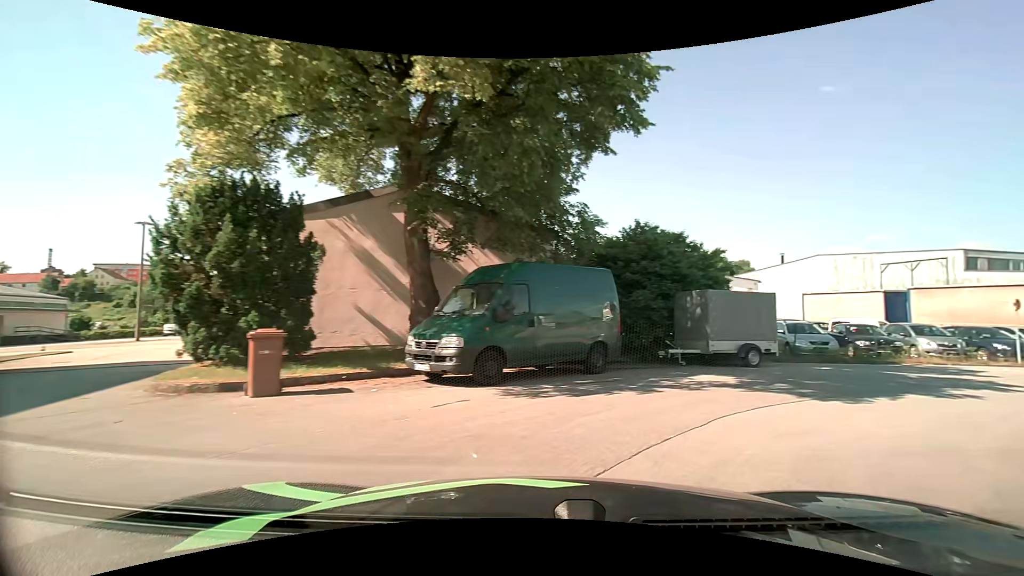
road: service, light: Day
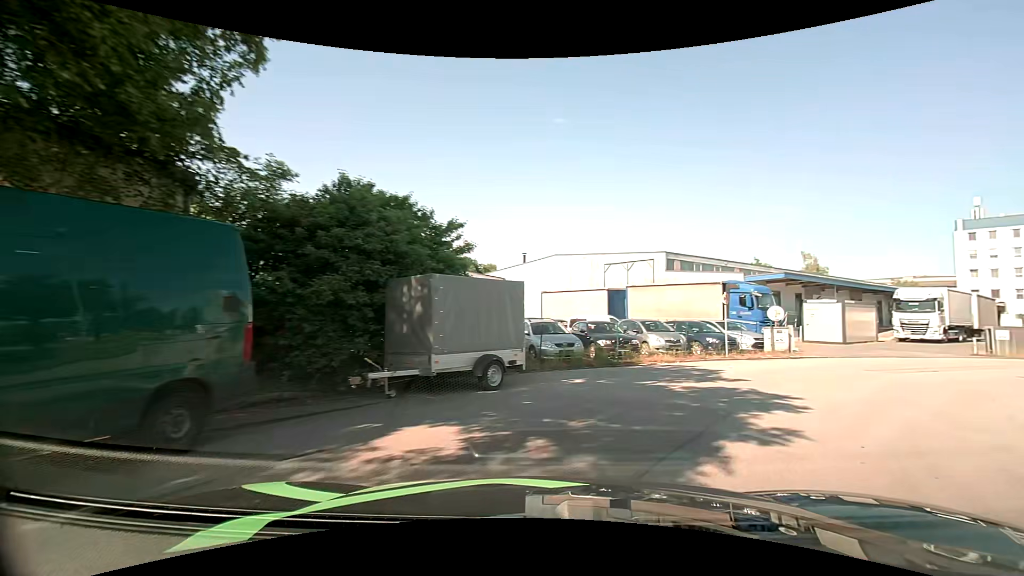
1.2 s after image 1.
(+1.6, +5.9) m; +28°
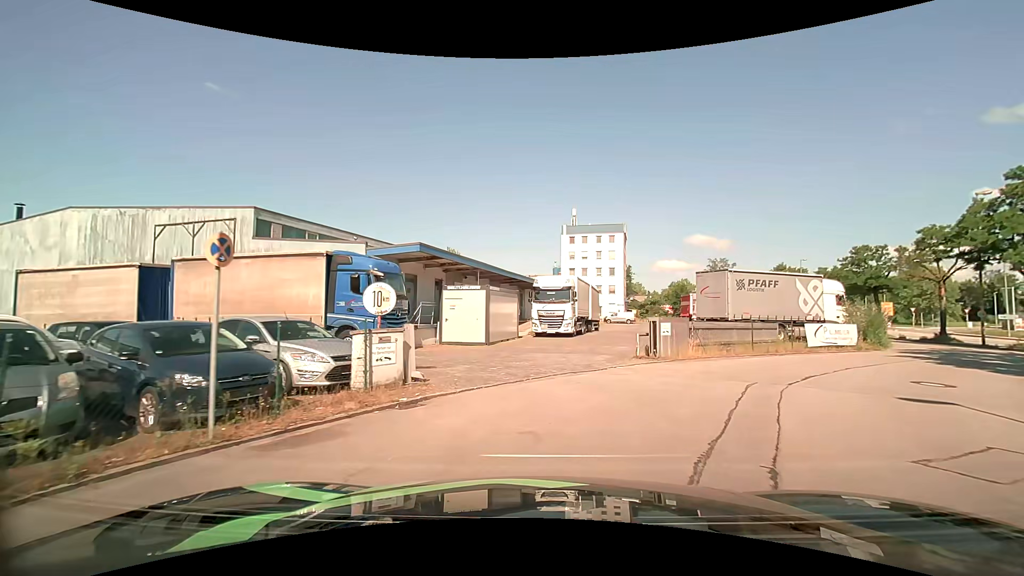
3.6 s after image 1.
(+5.5, +12.9) m; +37°
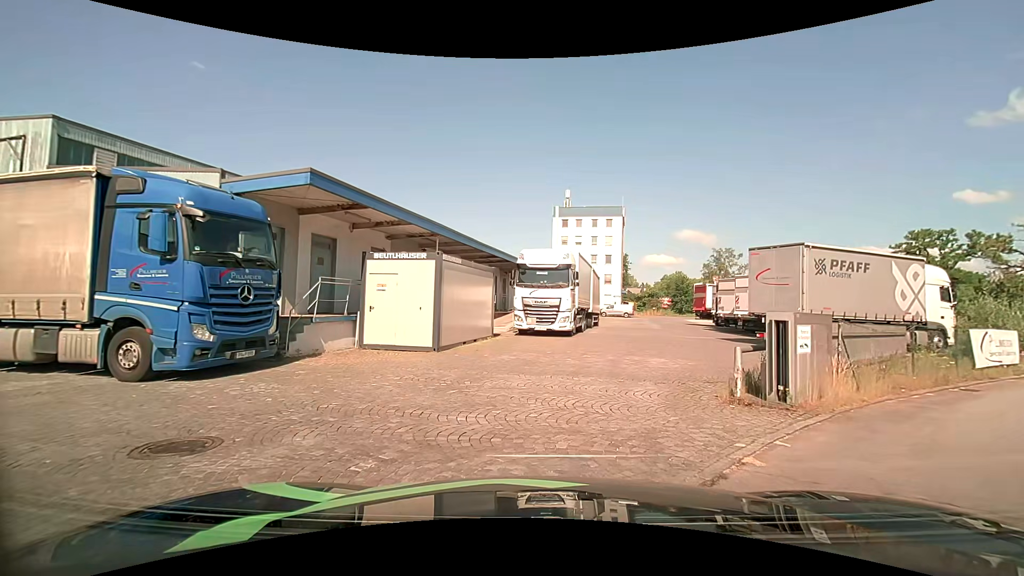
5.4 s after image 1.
(+0.2, +9.0) m; +2°
